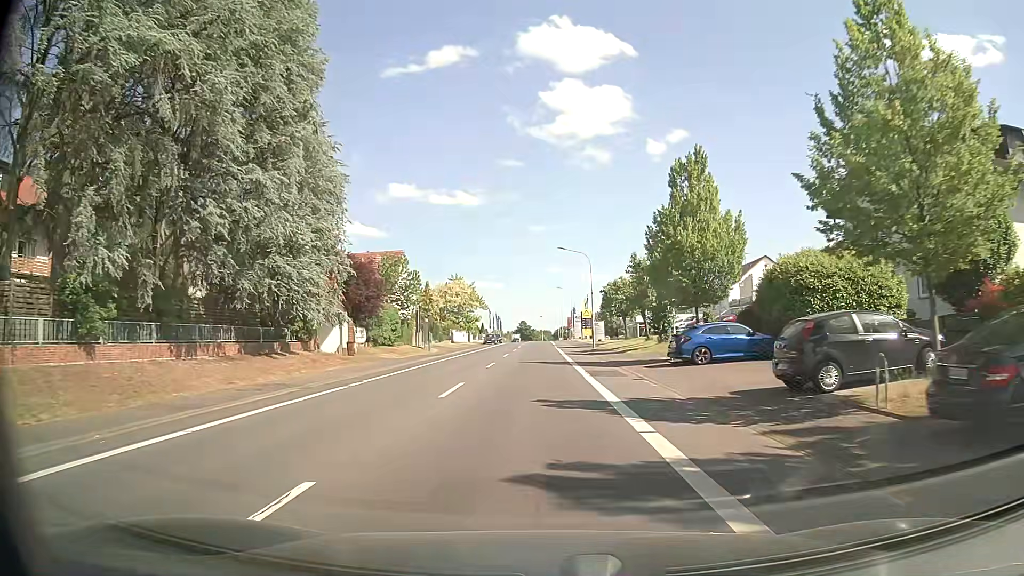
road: primary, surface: asphalt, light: Day
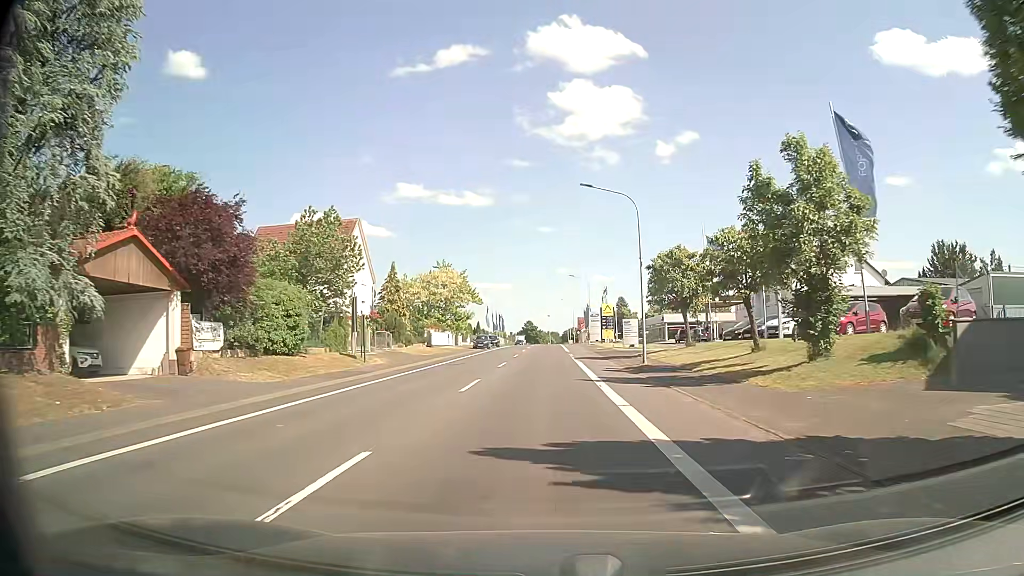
(-0.2, +22.4) m; -1°
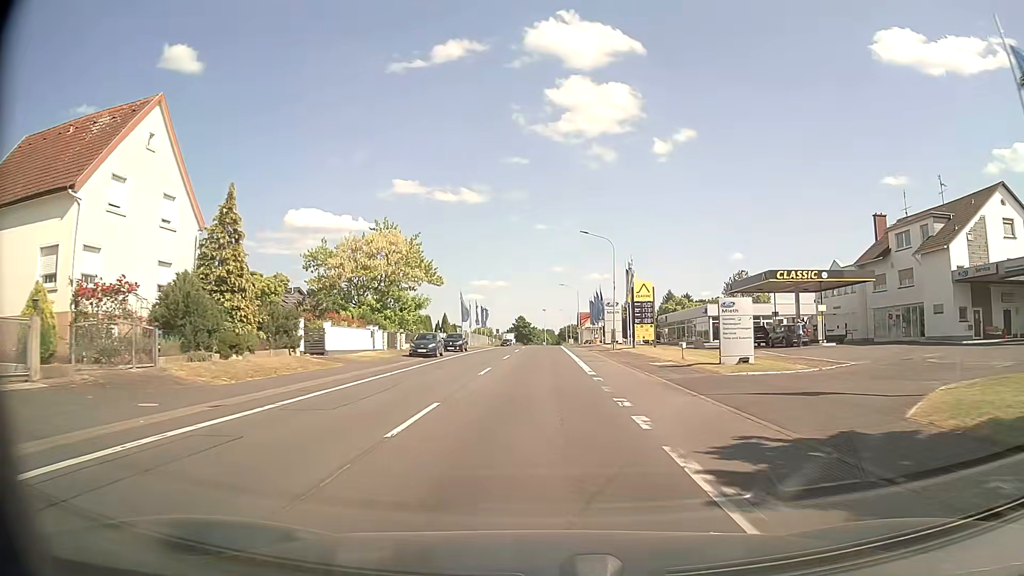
(+0.2, +31.4) m; +1°
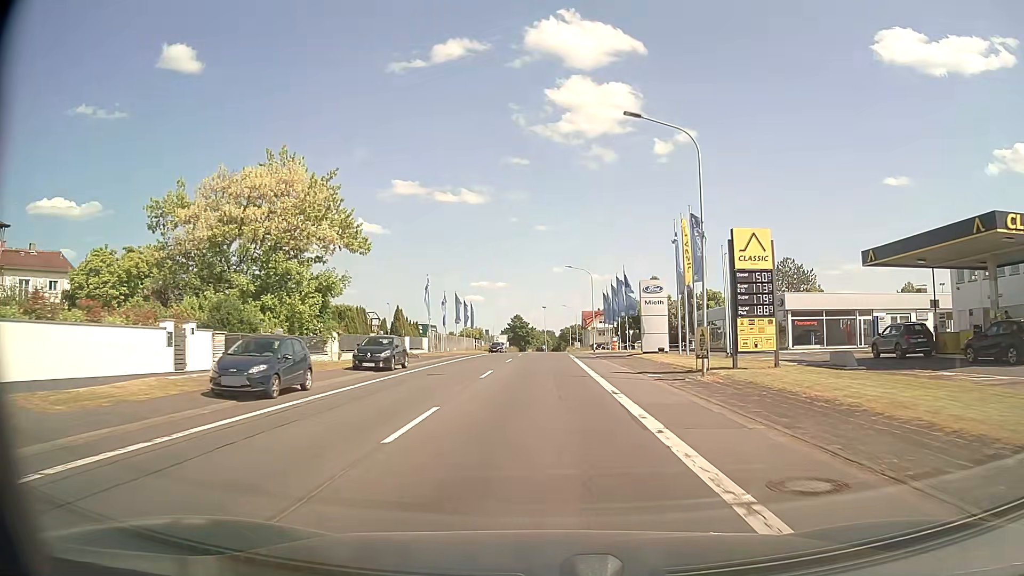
(0.0, +24.7) m; 0°
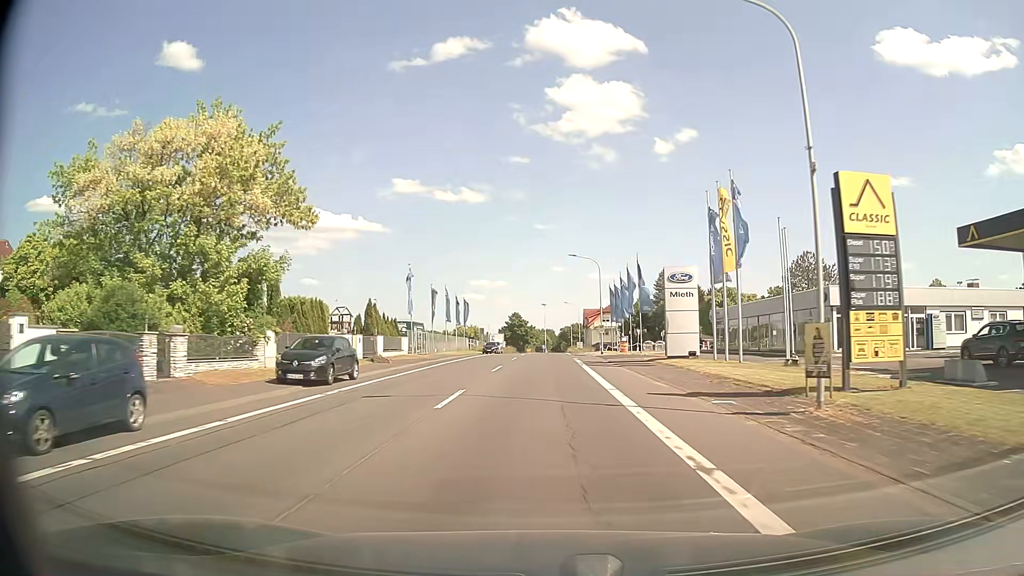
(0.0, +8.4) m; 0°
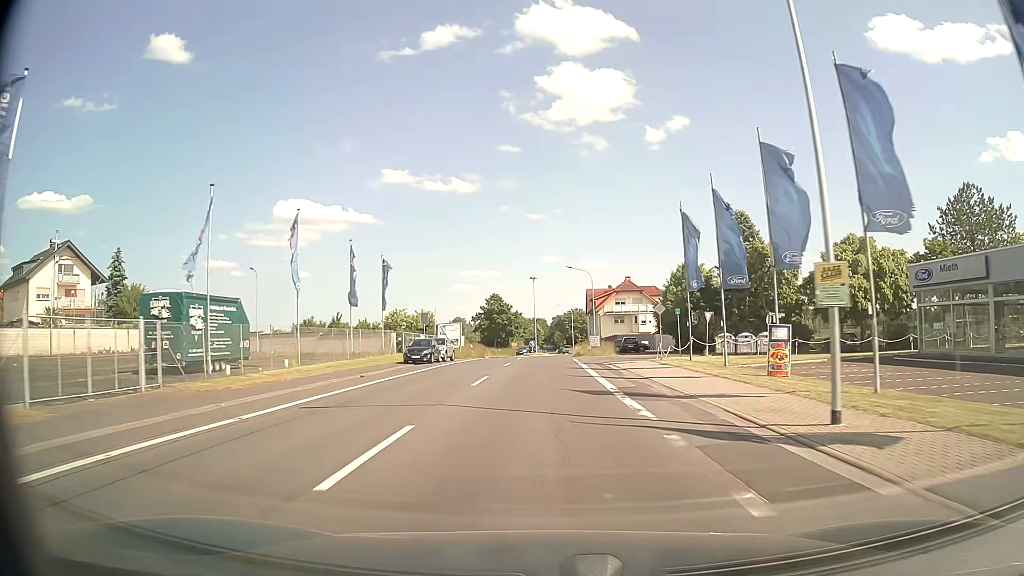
(+0.2, +42.6) m; +1°
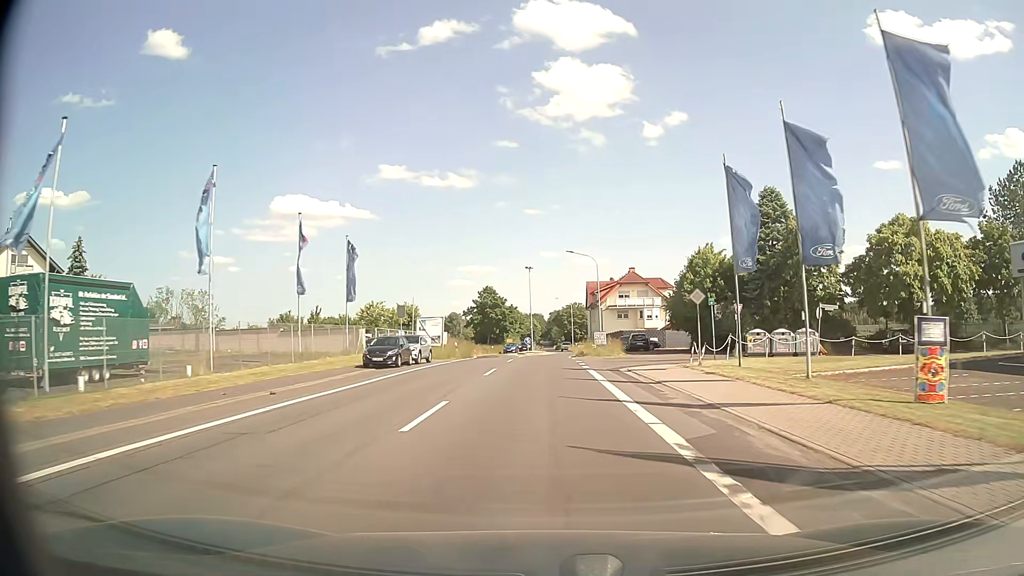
(0.0, +8.4) m; 0°
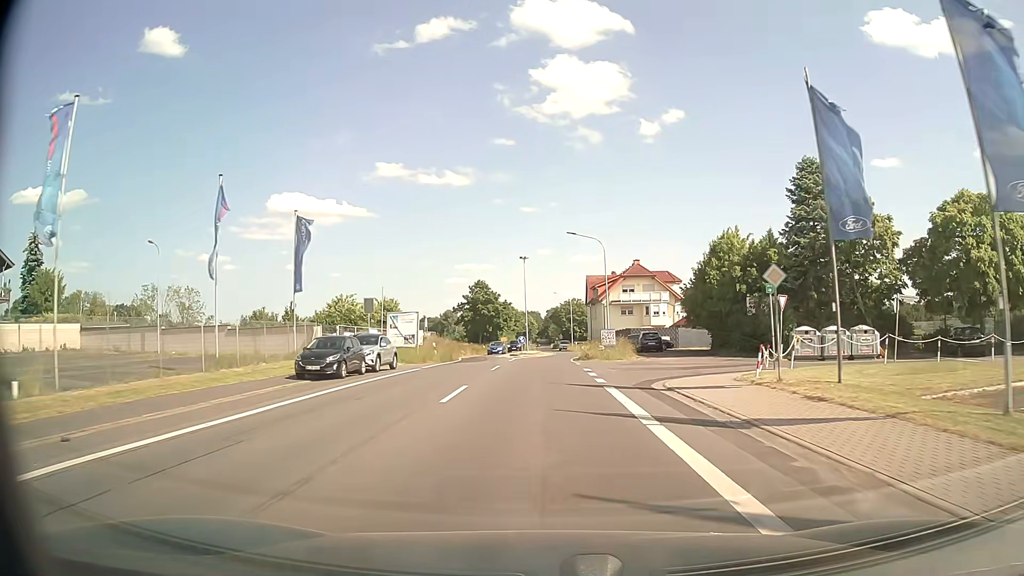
(0.0, +8.4) m; 0°
(0, +10) (0, +20) (0, +30) (0, +40) (+1, +50) (+2, +60) (+2, +70) (+2, +80) (+1, +90) (0, +100) m
